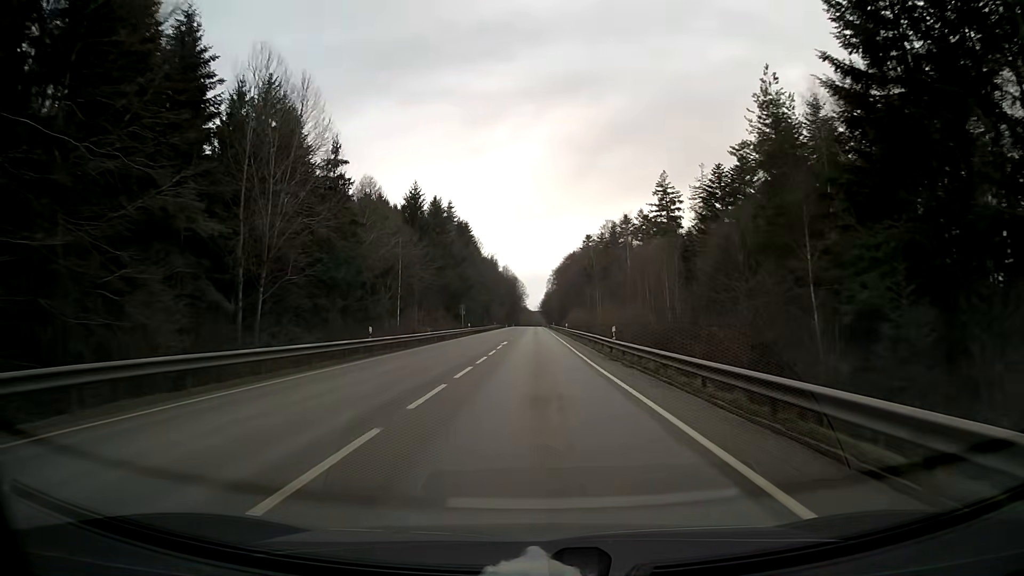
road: secondary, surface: asphalt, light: Day
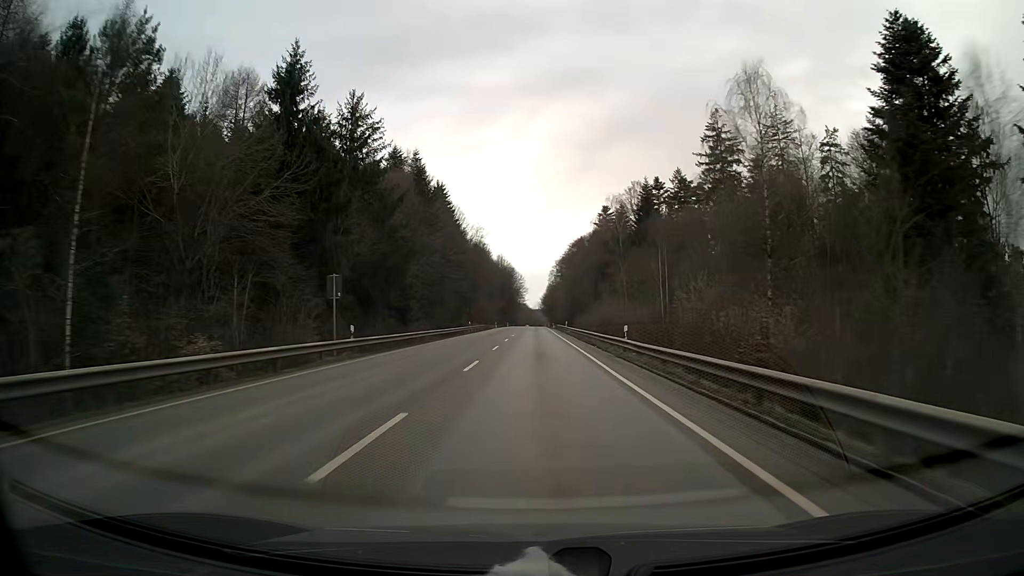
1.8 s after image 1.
(0.0, +47.5) m; 0°
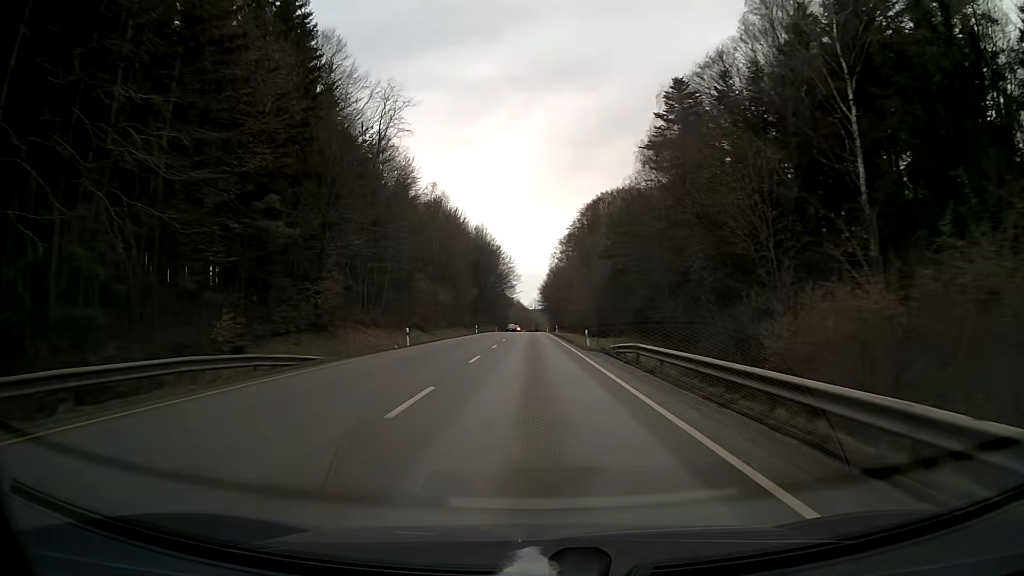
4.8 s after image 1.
(+0.1, +81.3) m; 0°
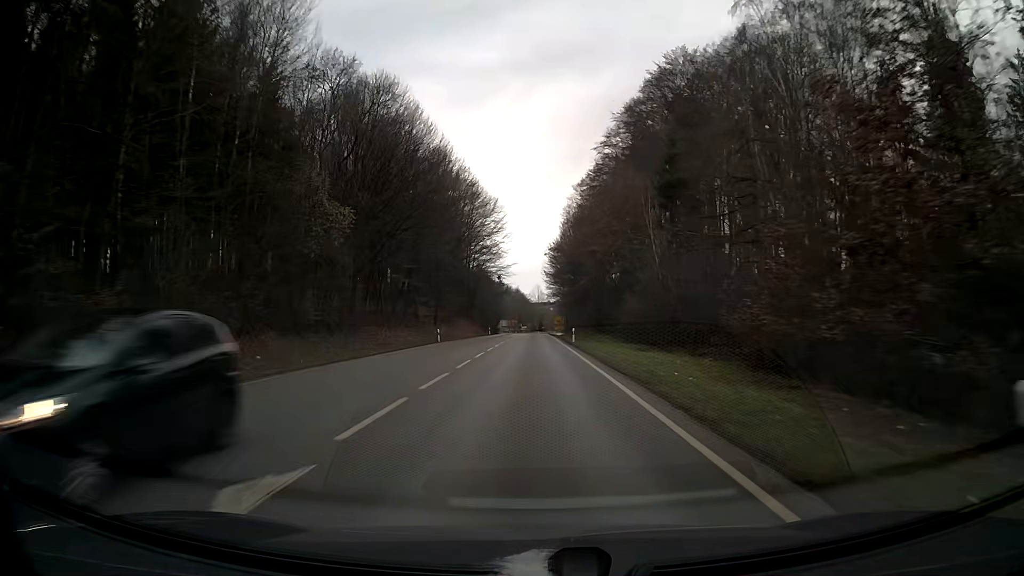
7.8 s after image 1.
(0.0, +80.9) m; 0°
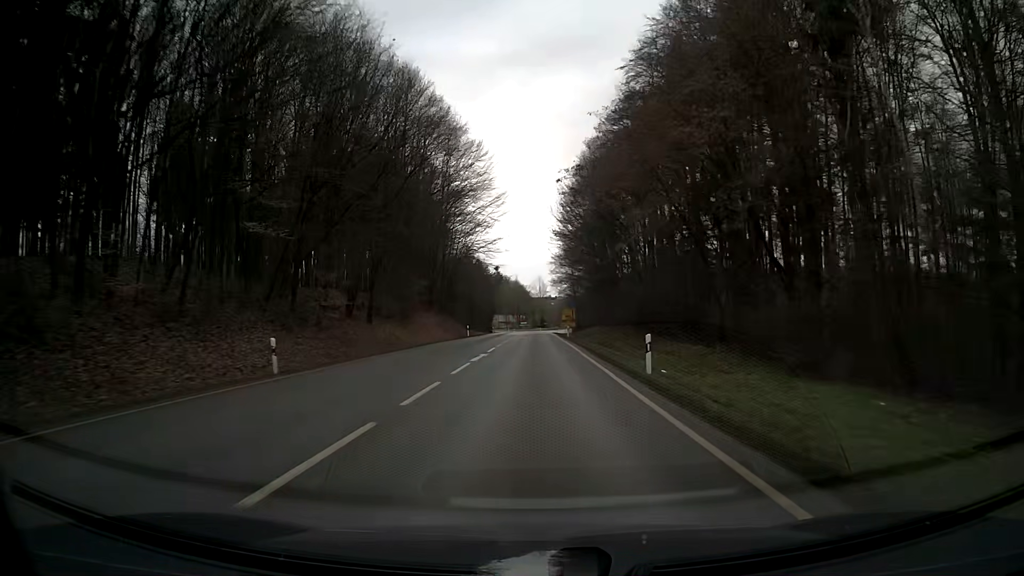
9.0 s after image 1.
(-0.1, +32.4) m; 0°
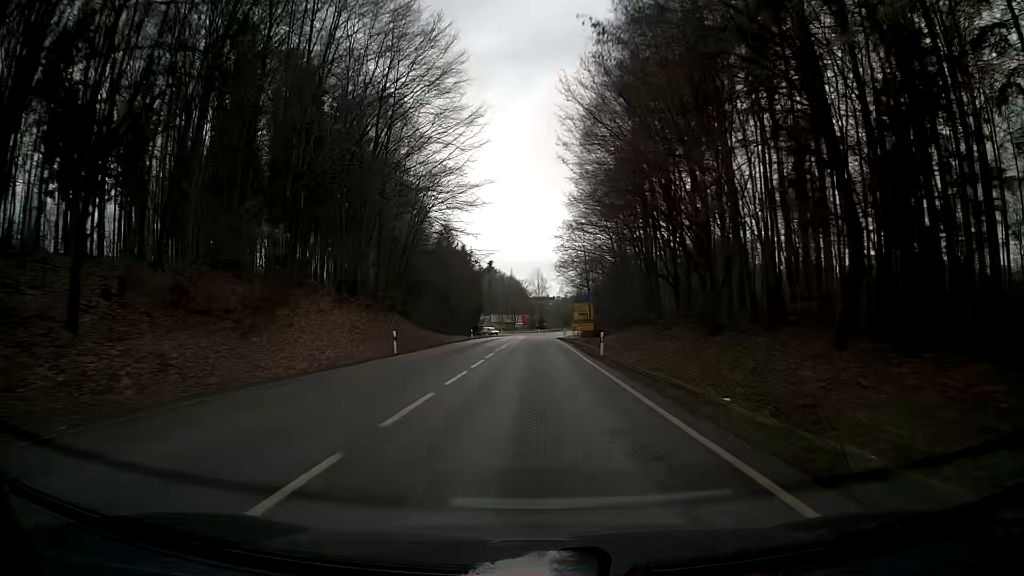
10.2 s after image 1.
(0.0, +32.4) m; 0°
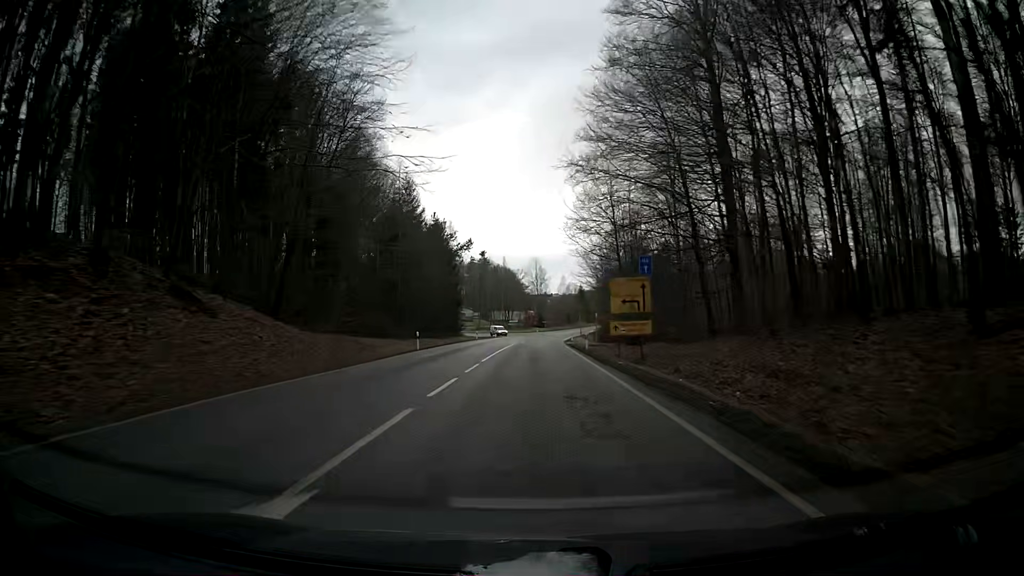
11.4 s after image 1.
(0.0, +32.5) m; 0°
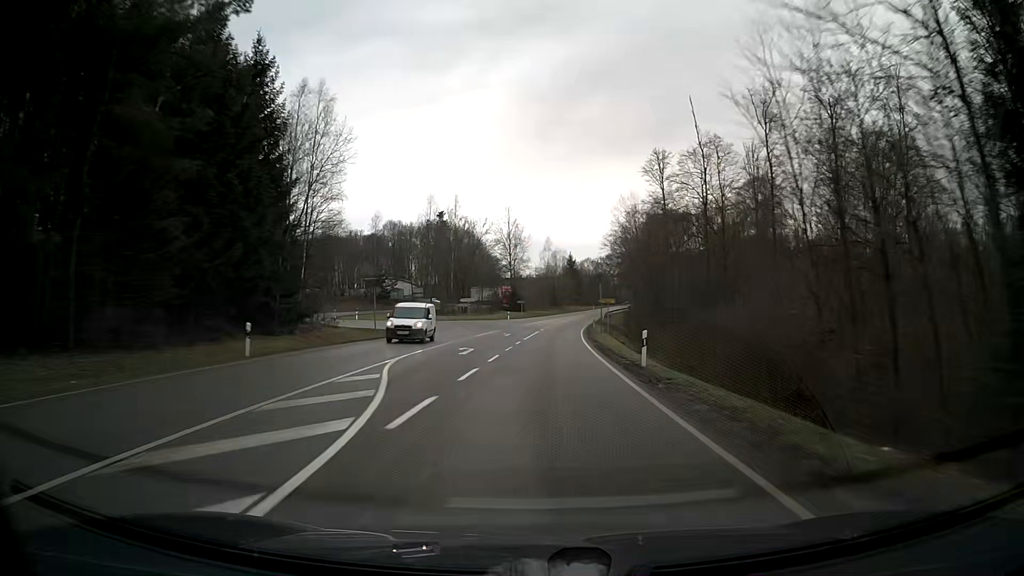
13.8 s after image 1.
(+0.9, +65.0) m; +2°
